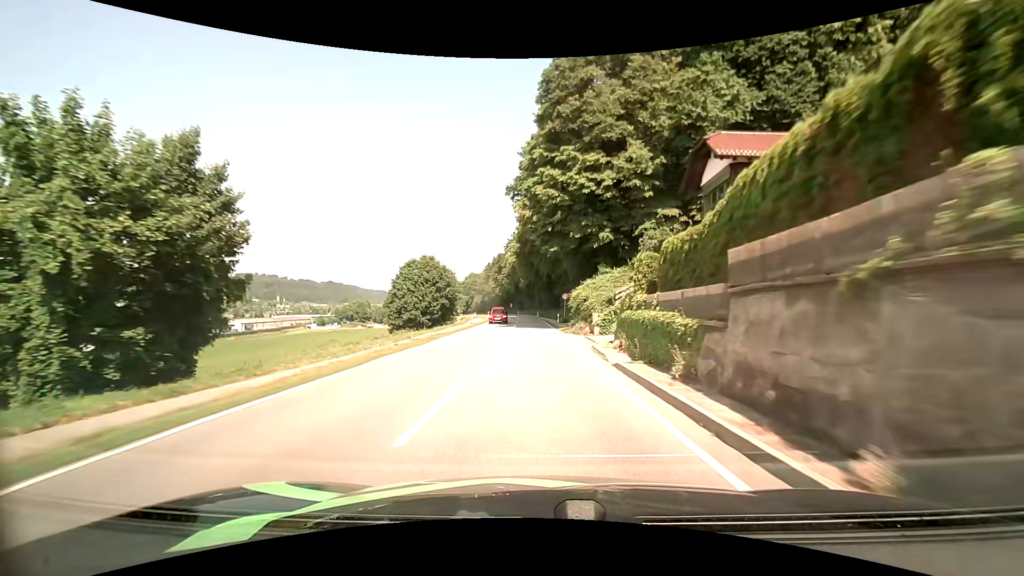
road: secondary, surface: asphalt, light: Day
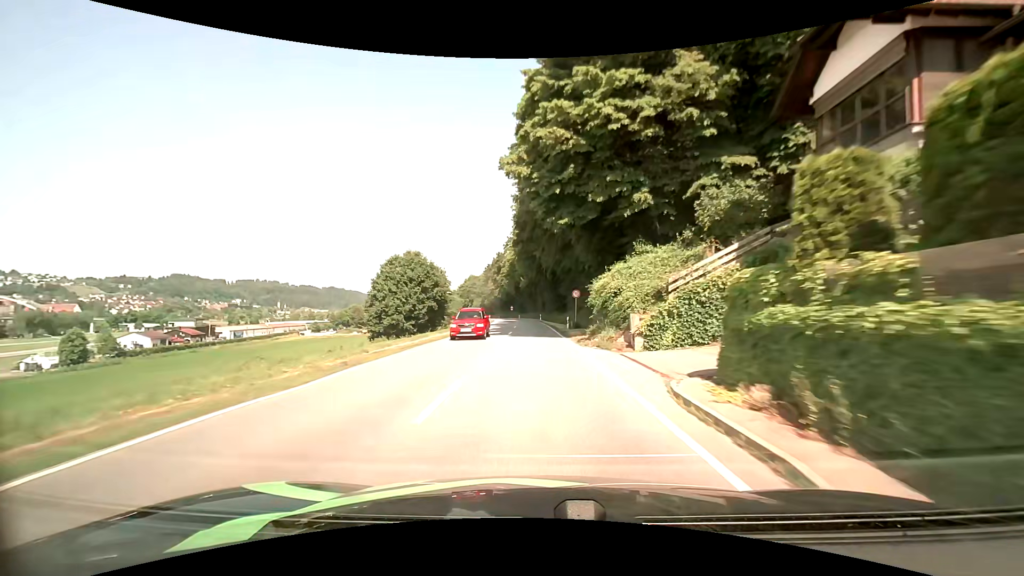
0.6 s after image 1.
(-0.1, +11.2) m; 0°
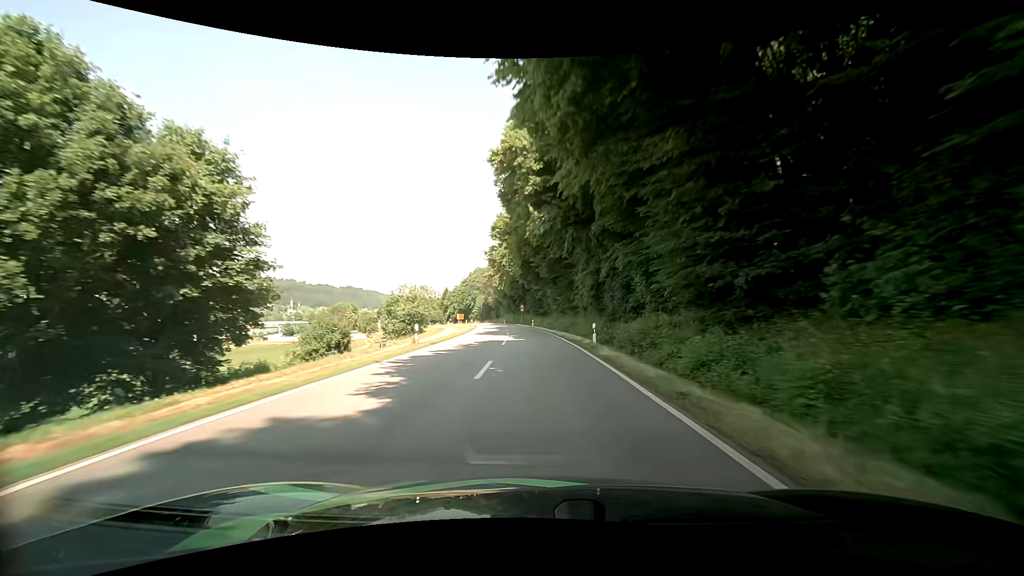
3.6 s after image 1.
(-1.5, +57.5) m; -2°
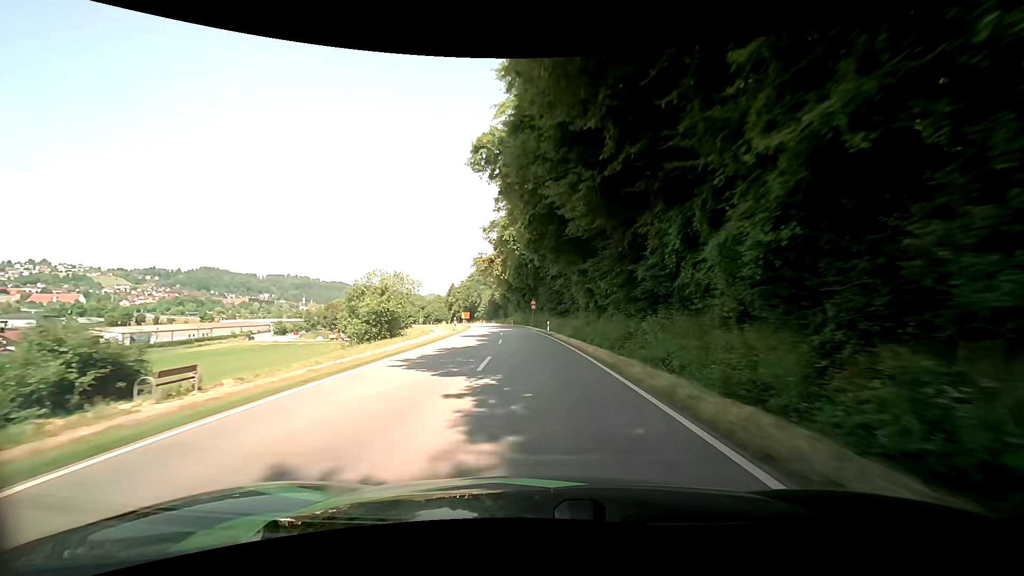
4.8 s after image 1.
(-0.4, +22.7) m; -2°
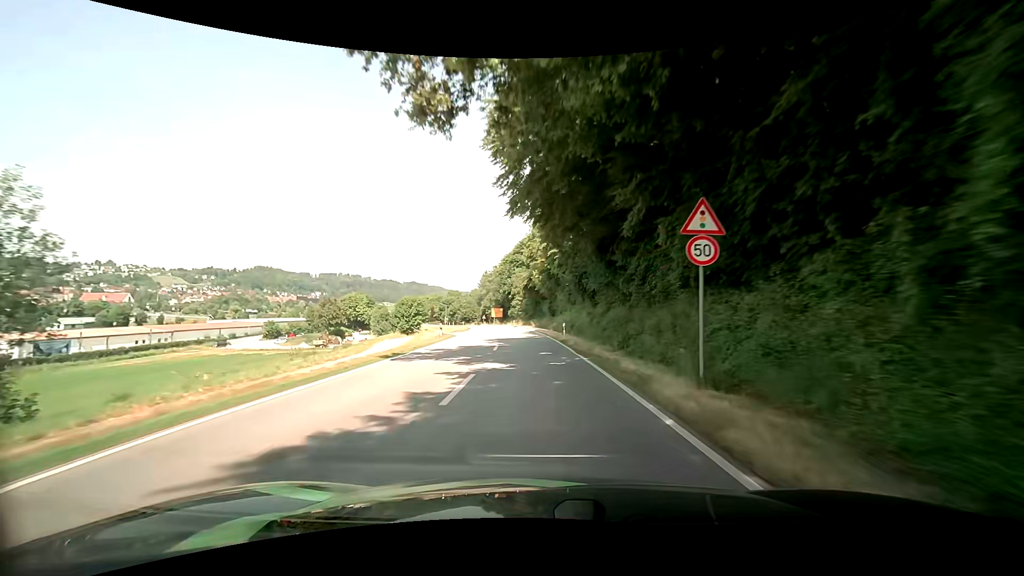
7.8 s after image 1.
(-2.1, +53.2) m; -5°
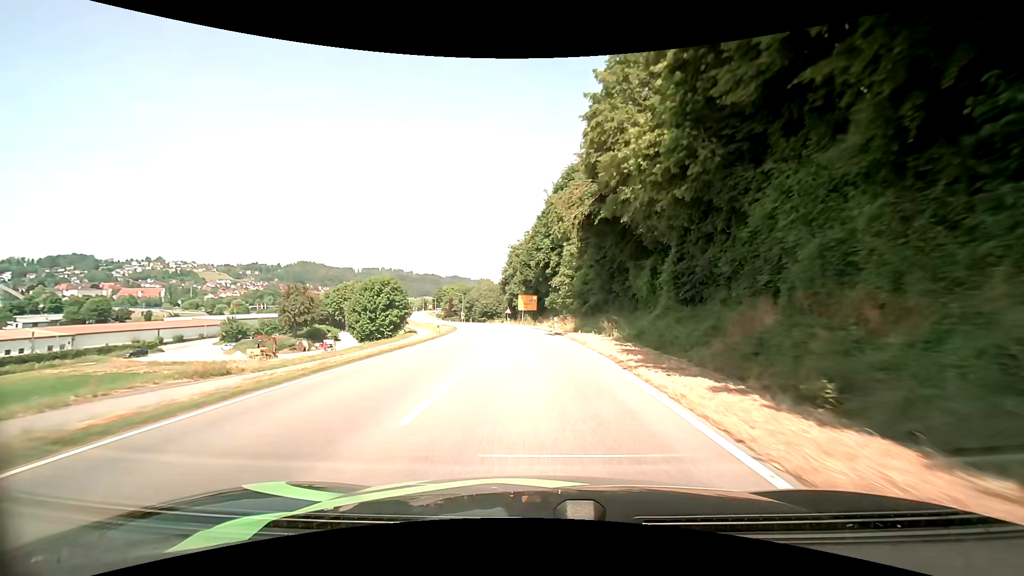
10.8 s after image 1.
(-2.2, +50.5) m; -5°
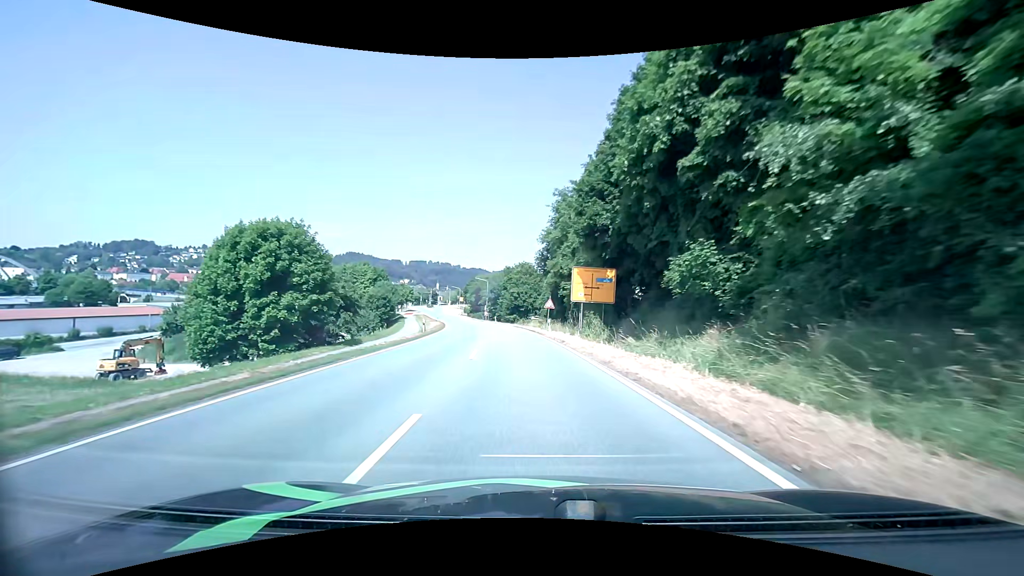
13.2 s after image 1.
(-1.8, +40.3) m; -6°
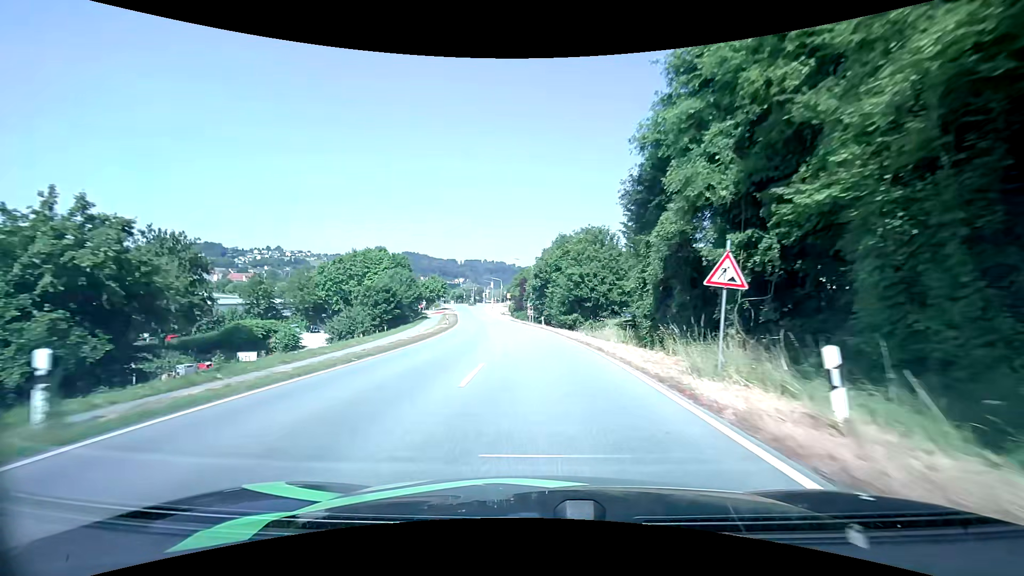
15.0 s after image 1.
(-1.5, +30.5) m; -6°
(0, +10) (0, +20) (-1, +30) (-2, +40) (-3, +50) (-4, +60) (-6, +70) (-7, +80) (-9, +89) (-11, +99) m
